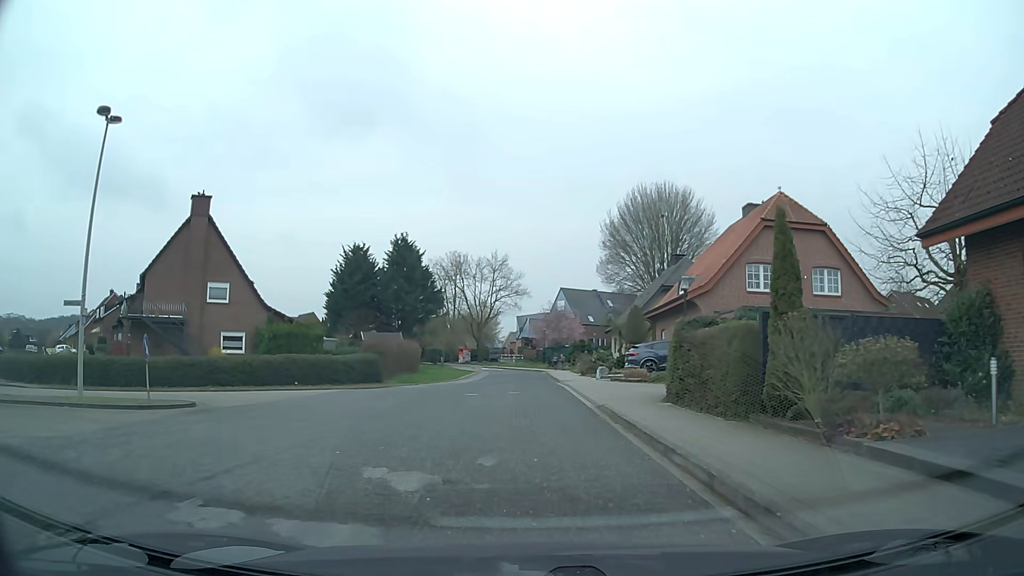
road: residential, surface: asphalt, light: Day
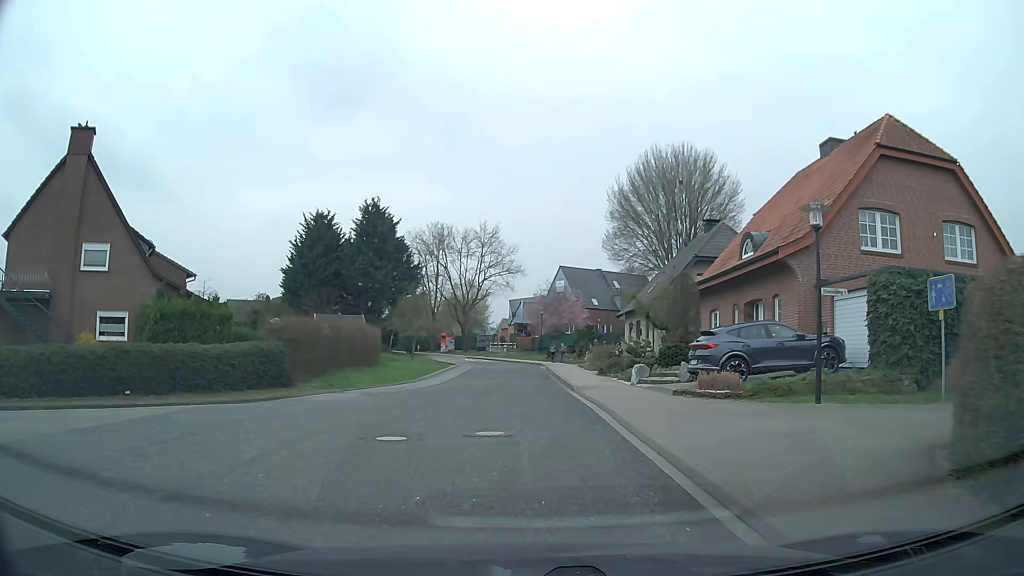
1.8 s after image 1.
(0.0, +12.9) m; 0°
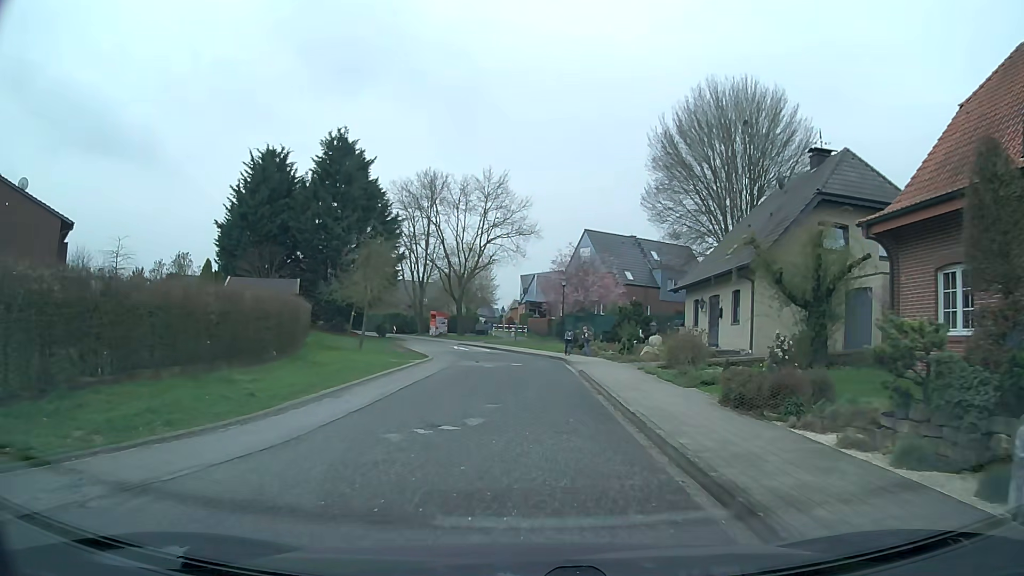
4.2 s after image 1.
(0.0, +17.5) m; -1°
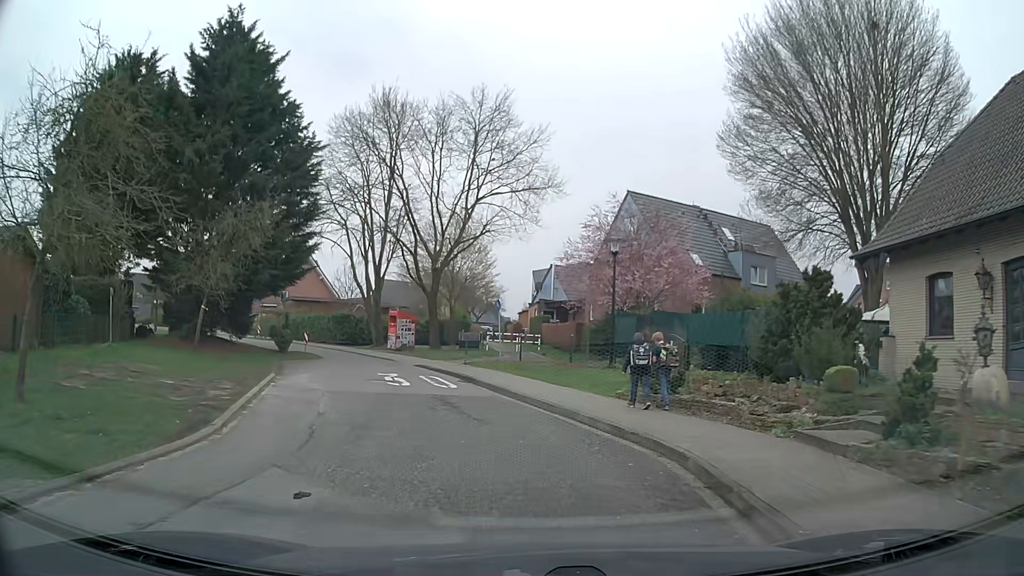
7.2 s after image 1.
(0.0, +21.8) m; -1°
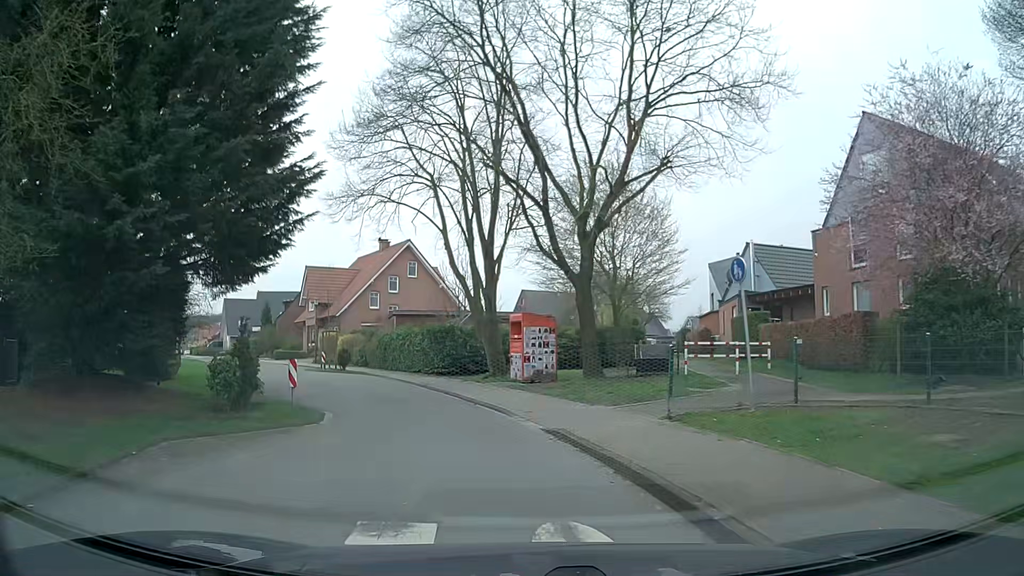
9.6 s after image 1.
(-1.7, +16.1) m; -13°
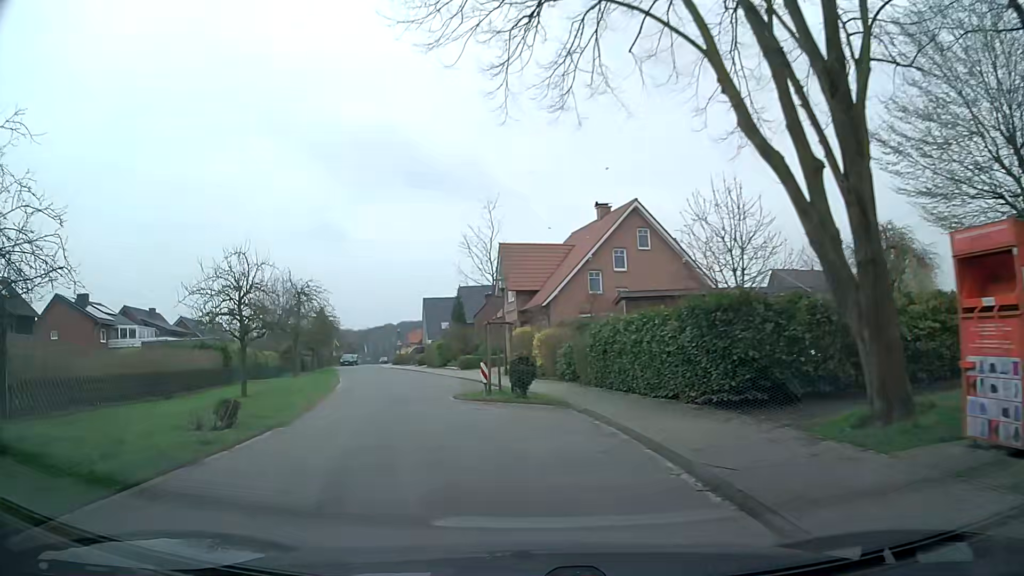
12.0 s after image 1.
(-2.1, +15.3) m; -19°
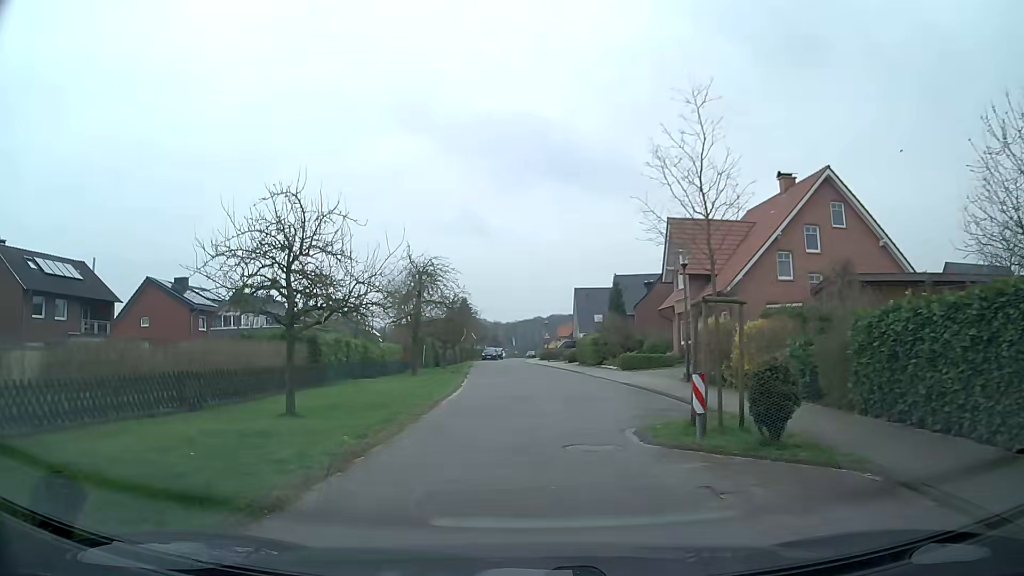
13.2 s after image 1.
(-1.1, +7.9) m; -13°
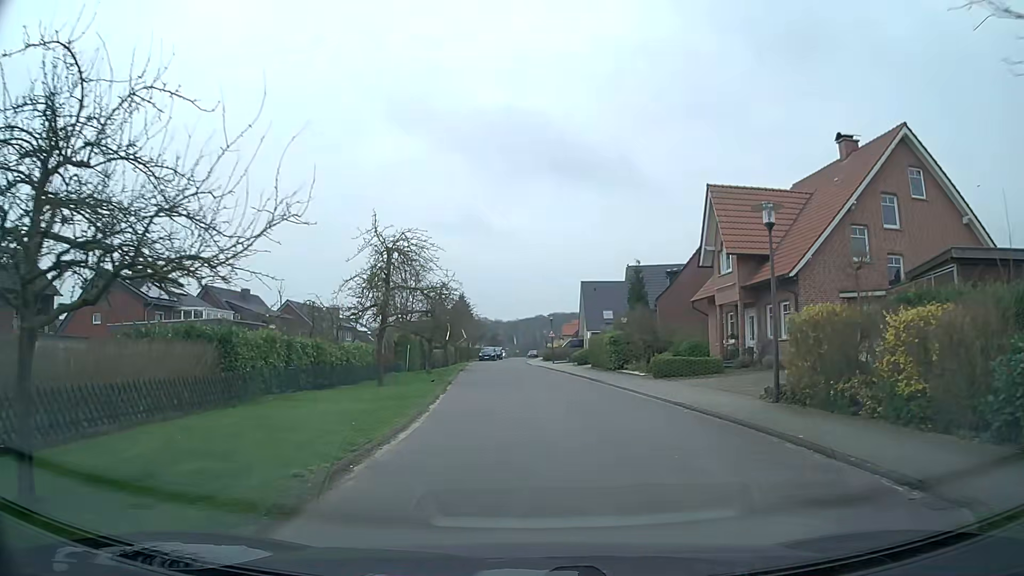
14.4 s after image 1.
(-0.1, +8.1) m; +1°
(0, +10) (0, +20) (0, +30) (-1, +40) (-2, +50) (-2, +60) (-3, +70) (-3, +80) (-3, +90) (-3, +100) m
